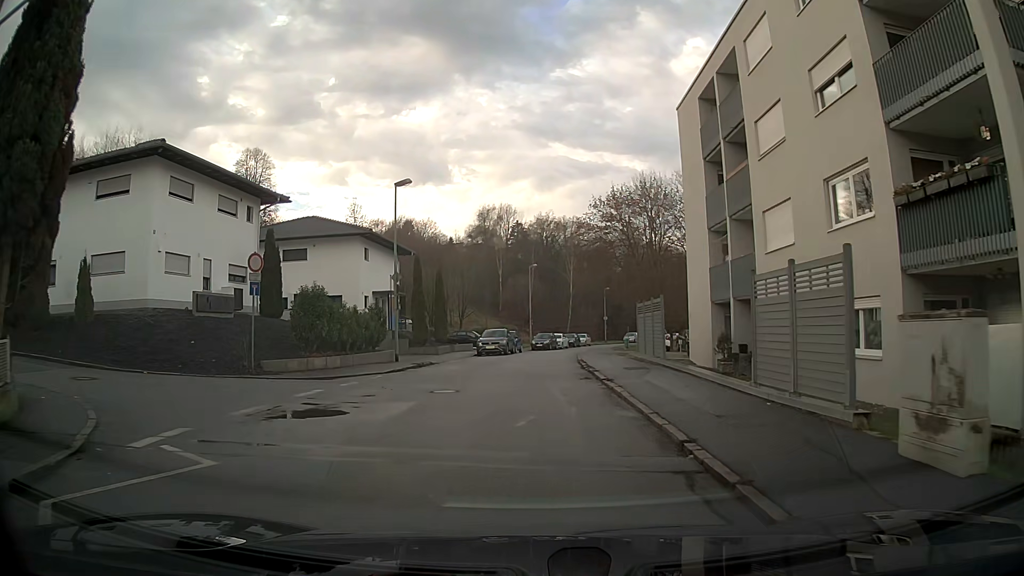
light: Day
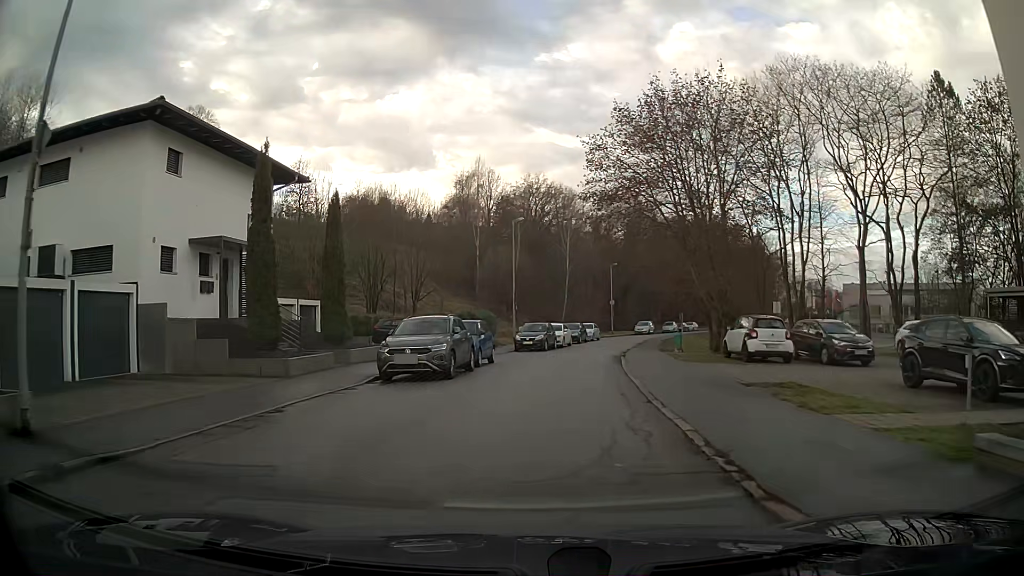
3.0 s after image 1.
(+0.1, +23.1) m; +2°
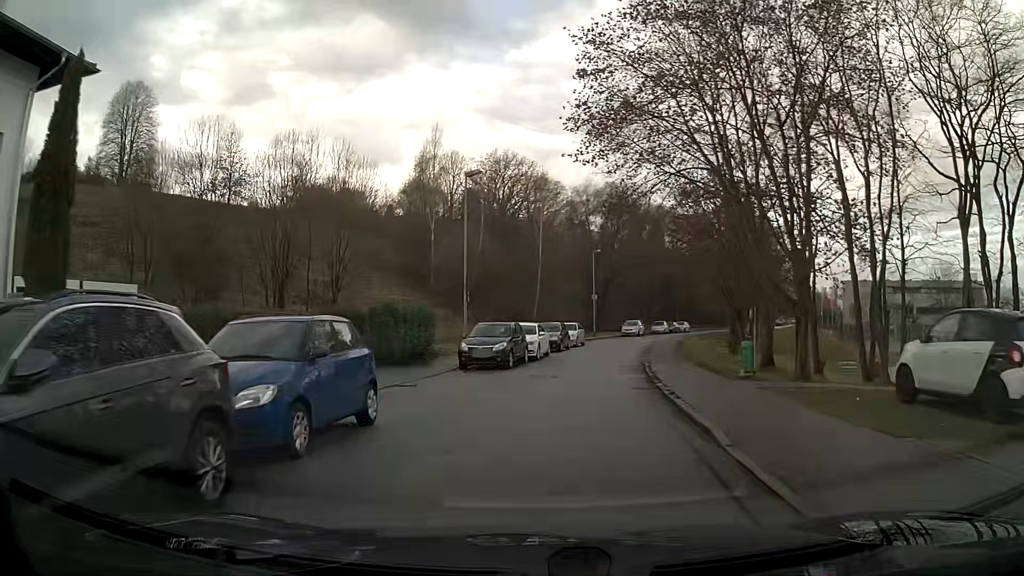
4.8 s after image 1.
(+0.3, +14.1) m; +3°
(0, +10) (+1, +20) (+3, +30) (+5, +40) (+7, +49) (+10, +59) (+13, +68) (+17, +78) (+21, +87) (+26, +96) m
